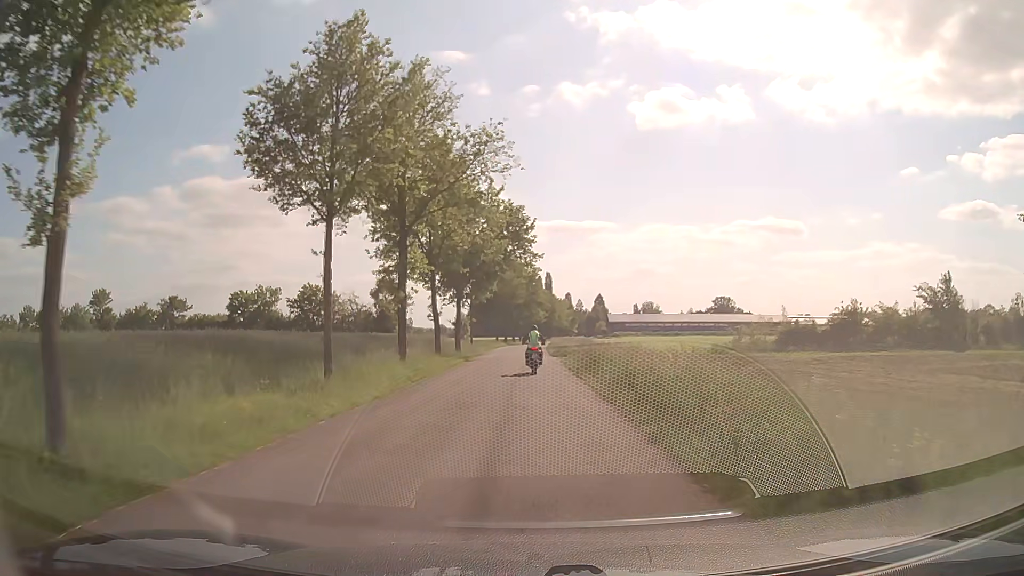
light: Day
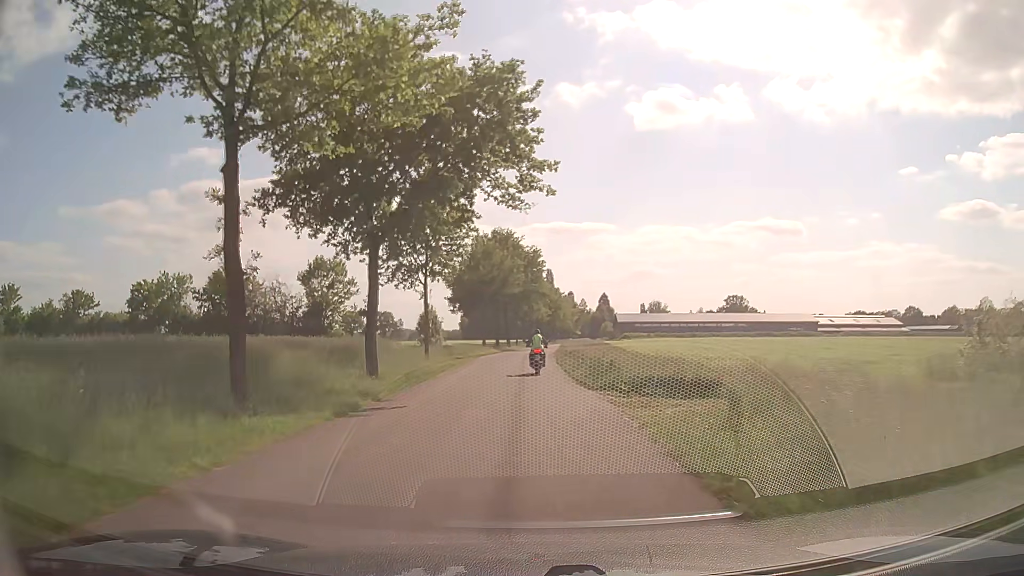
(0.0, +25.2) m; 0°
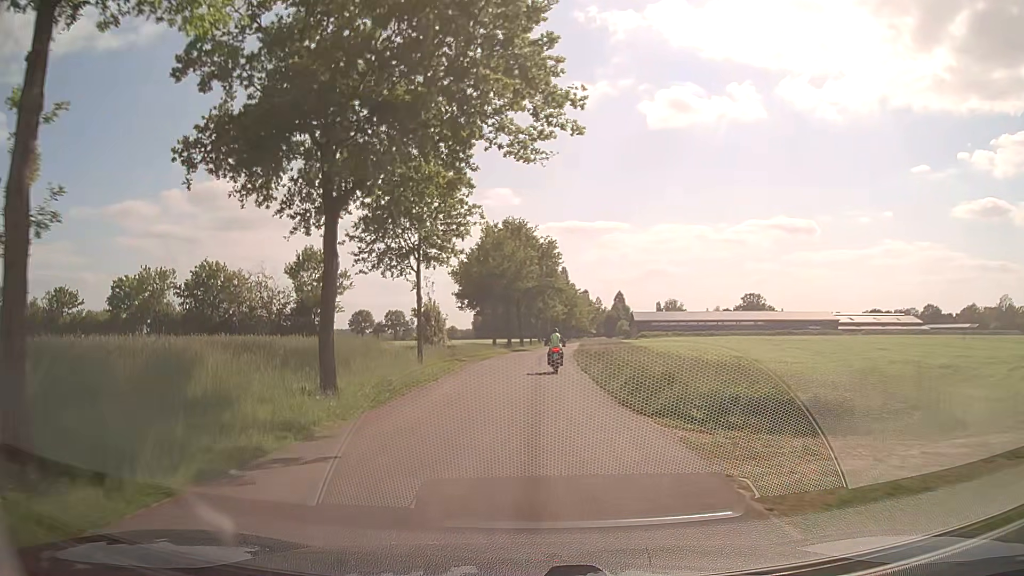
(0.0, +6.0) m; -1°
